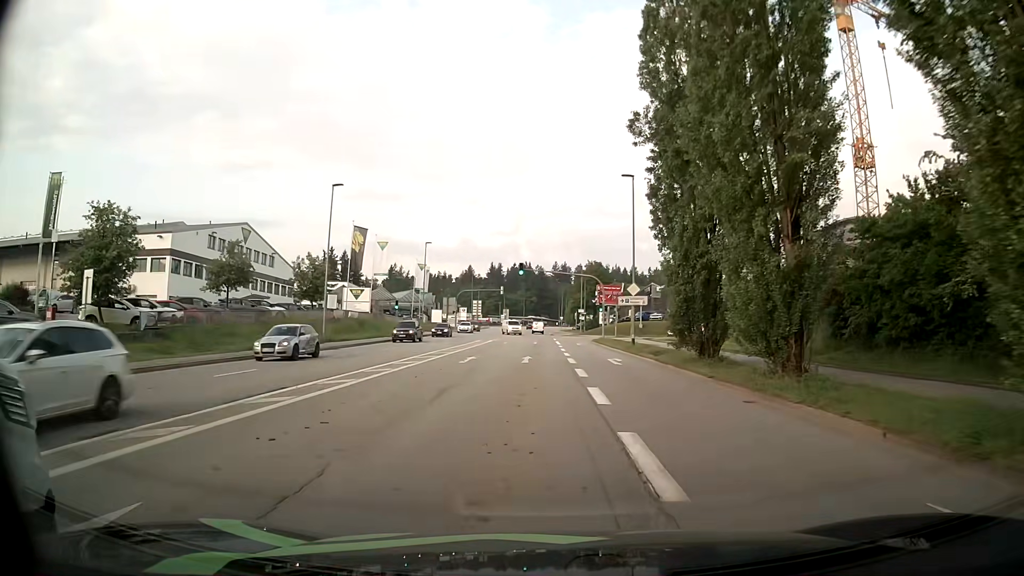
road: tertiary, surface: asphalt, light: Day
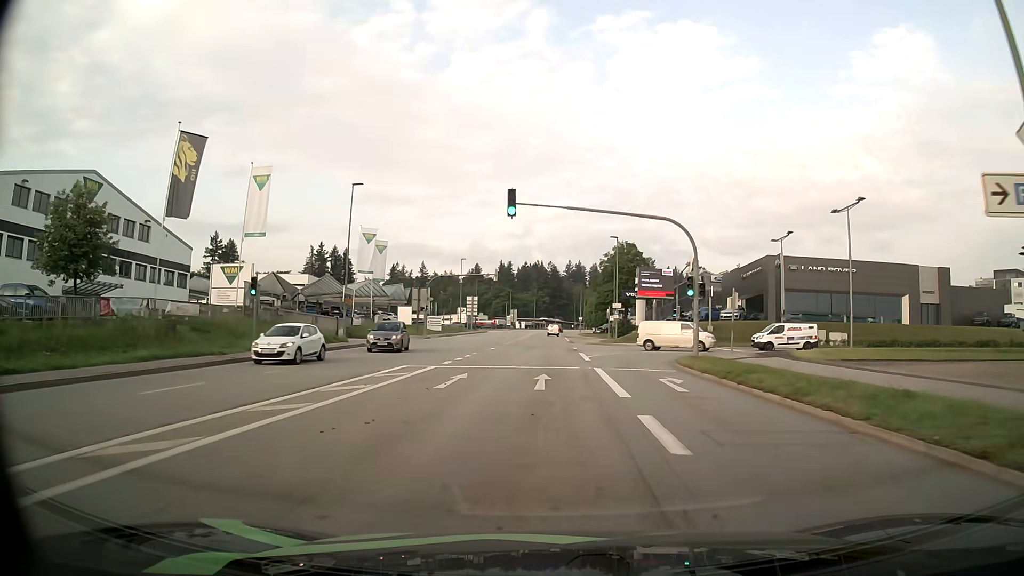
(-0.6, +34.4) m; -1°
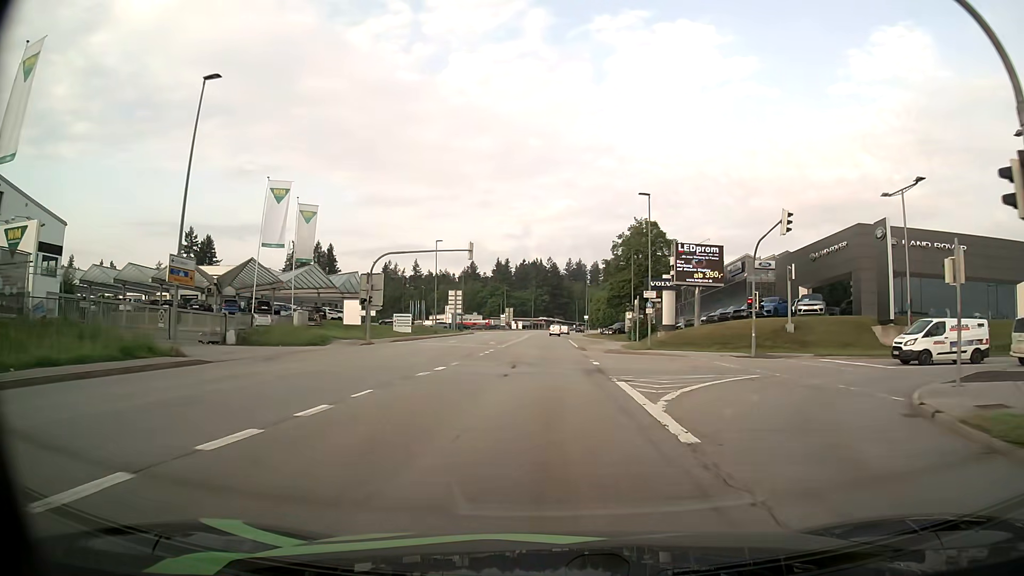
(-0.2, +21.1) m; -1°
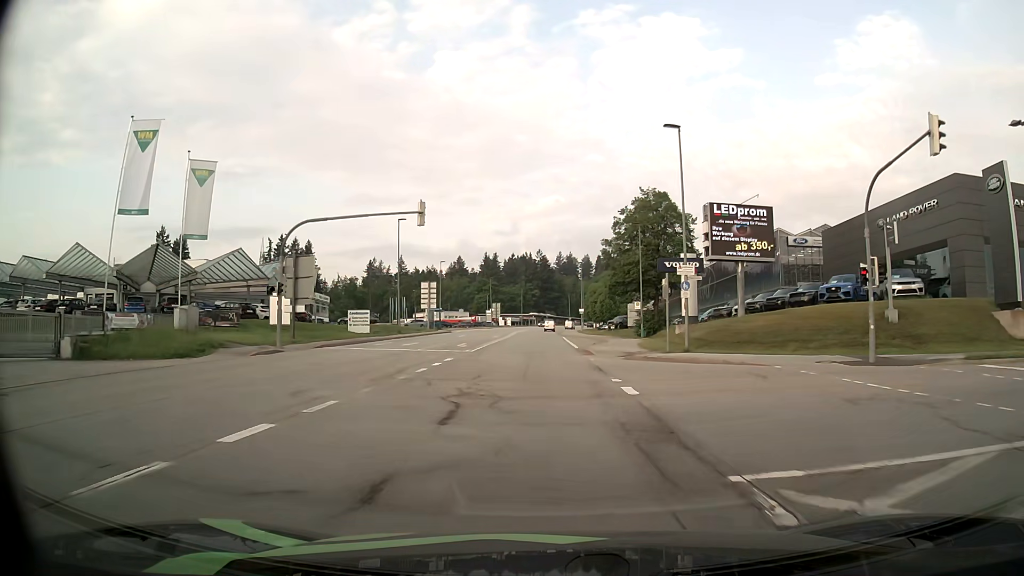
(+0.1, +14.2) m; +1°
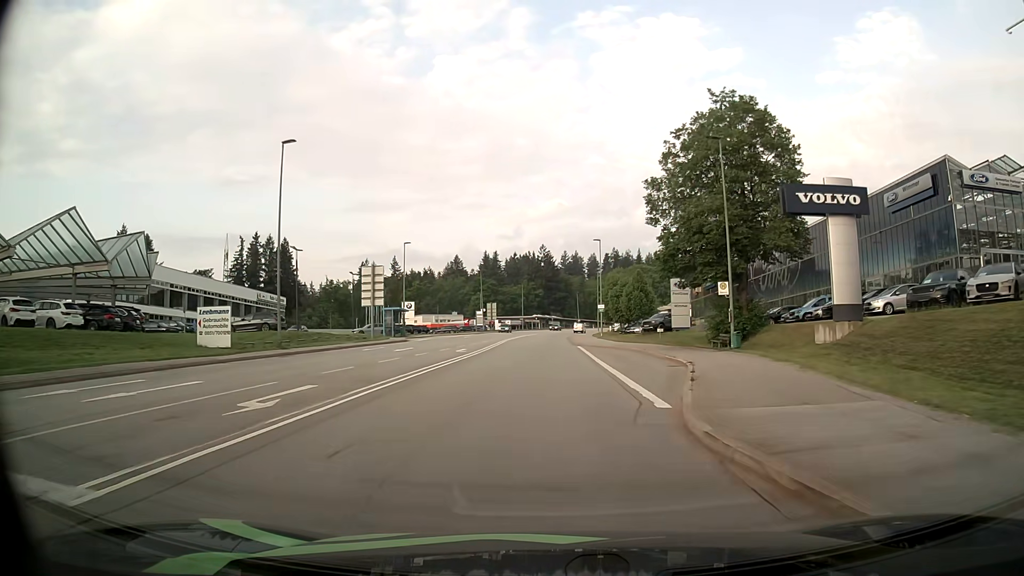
(-0.1, +28.7) m; -1°
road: secondary
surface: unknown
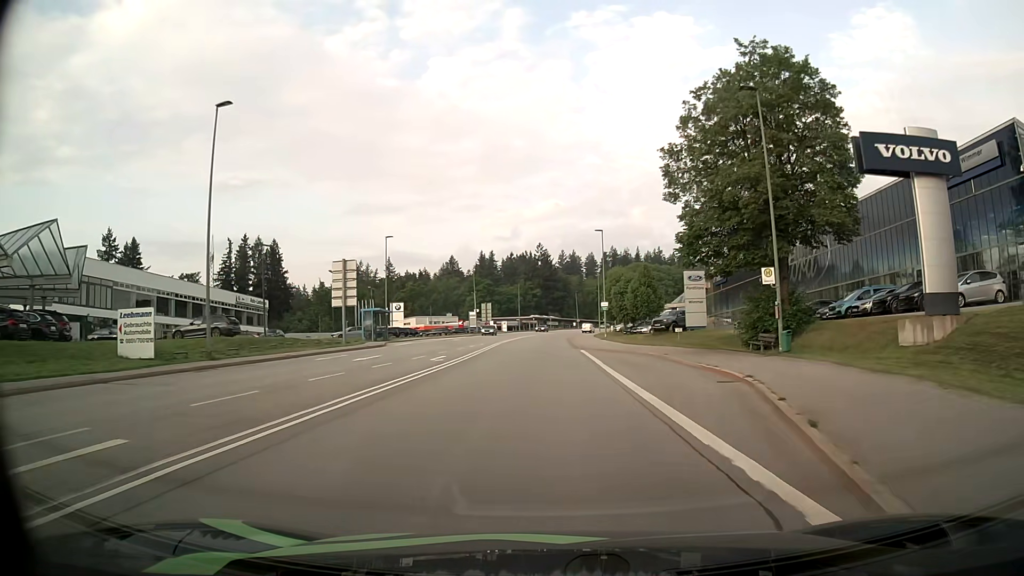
(0.0, +7.2) m; 0°
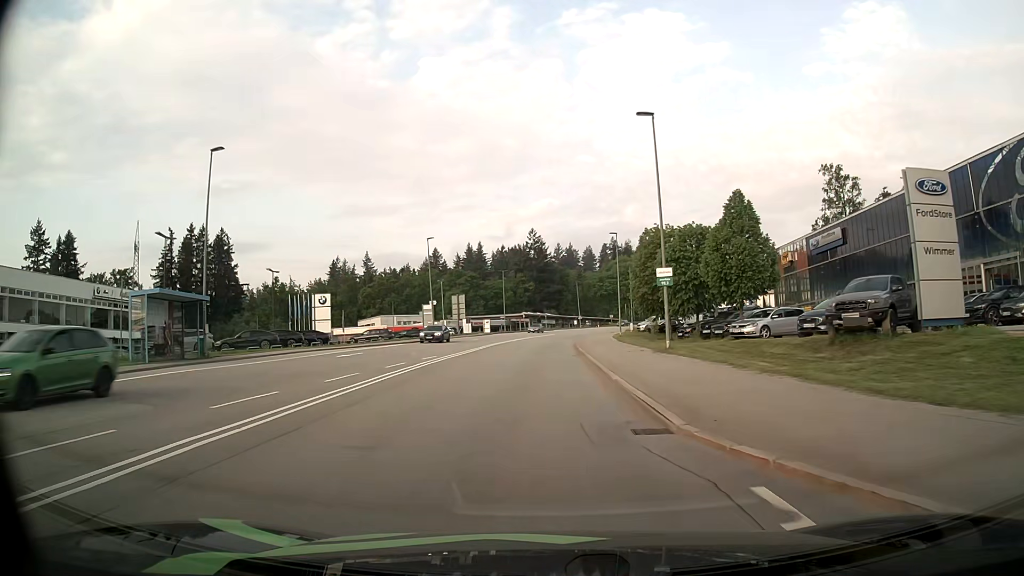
(+0.1, +35.7) m; 0°
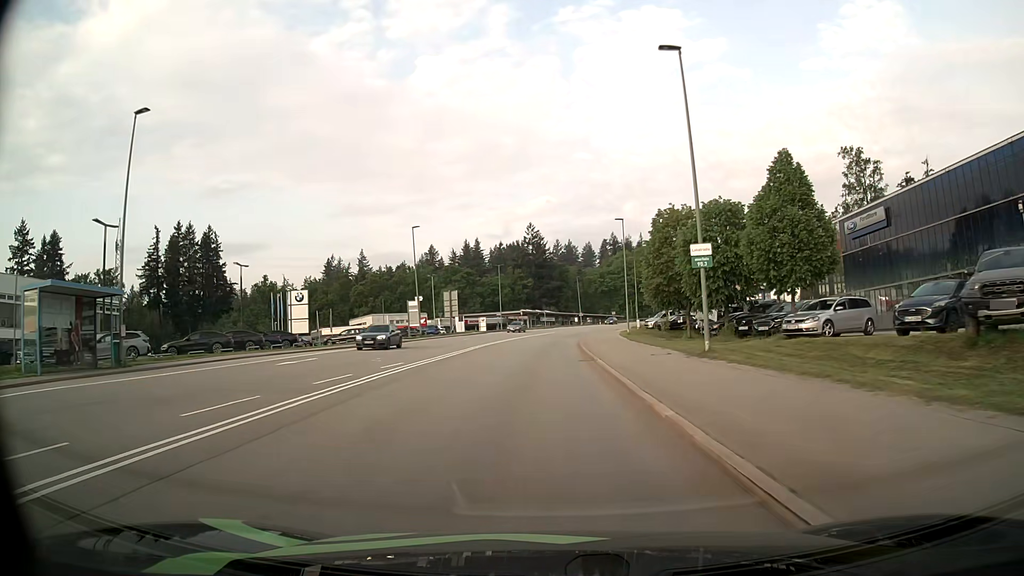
(0.0, +7.2) m; 0°
(0, +10) (0, +20) (0, +30) (0, +40) (+1, +50) (+1, +60) (+2, +70) (+3, +80) (+5, +90) (+7, +100) m
